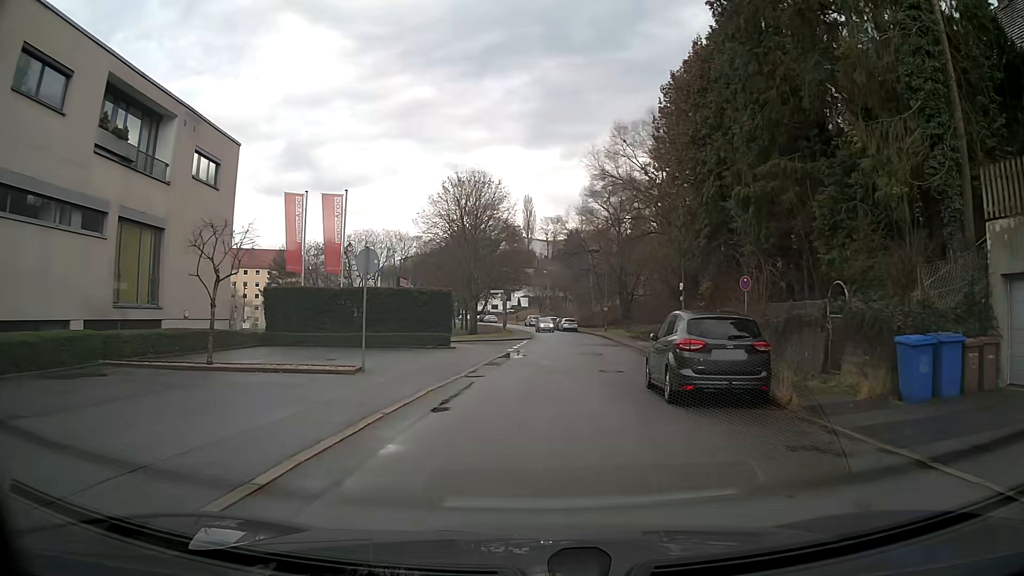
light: Day
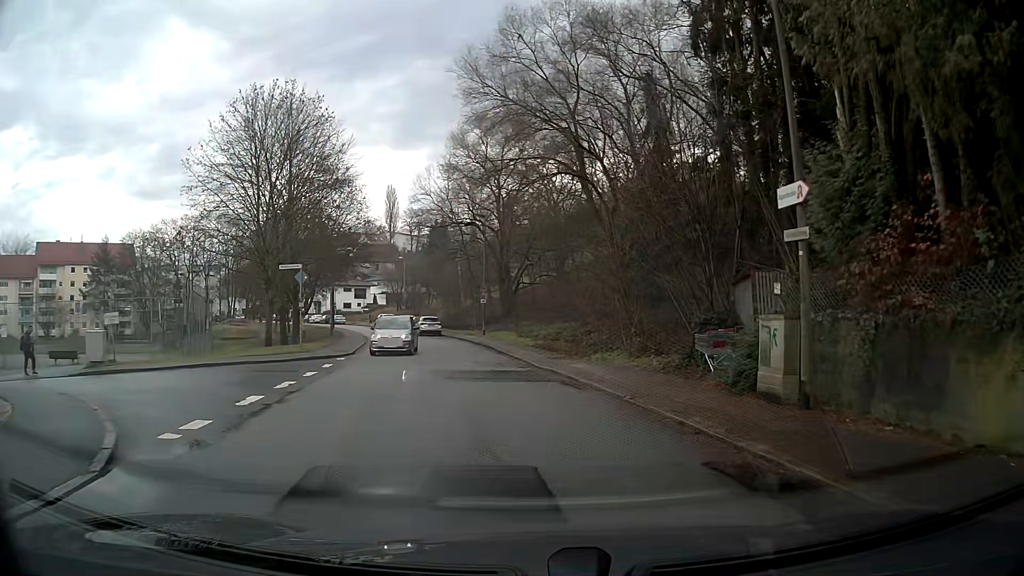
(+1.7, +22.9) m; +10°
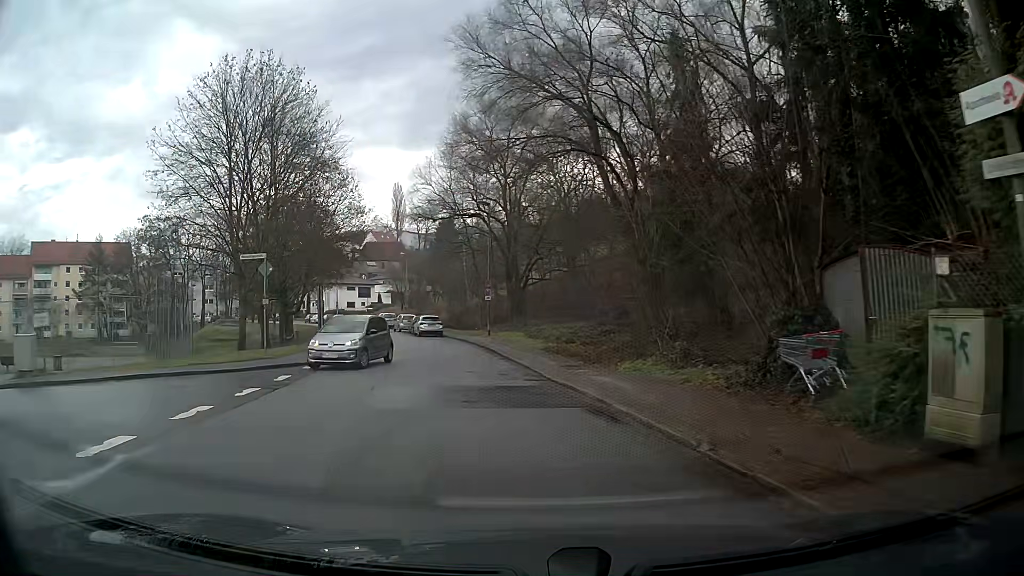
(0.0, +4.6) m; -1°
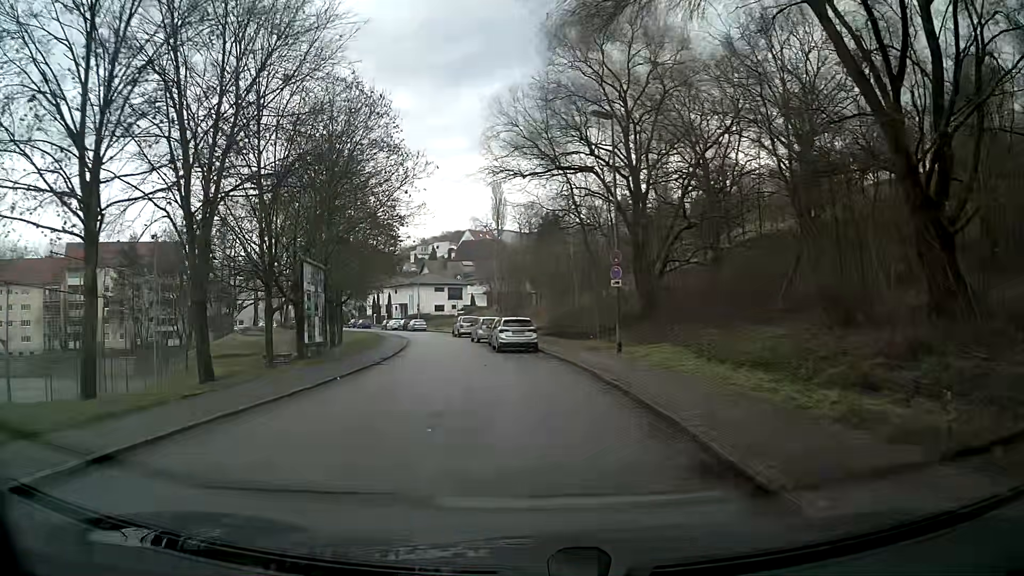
(-1.6, +18.4) m; -9°
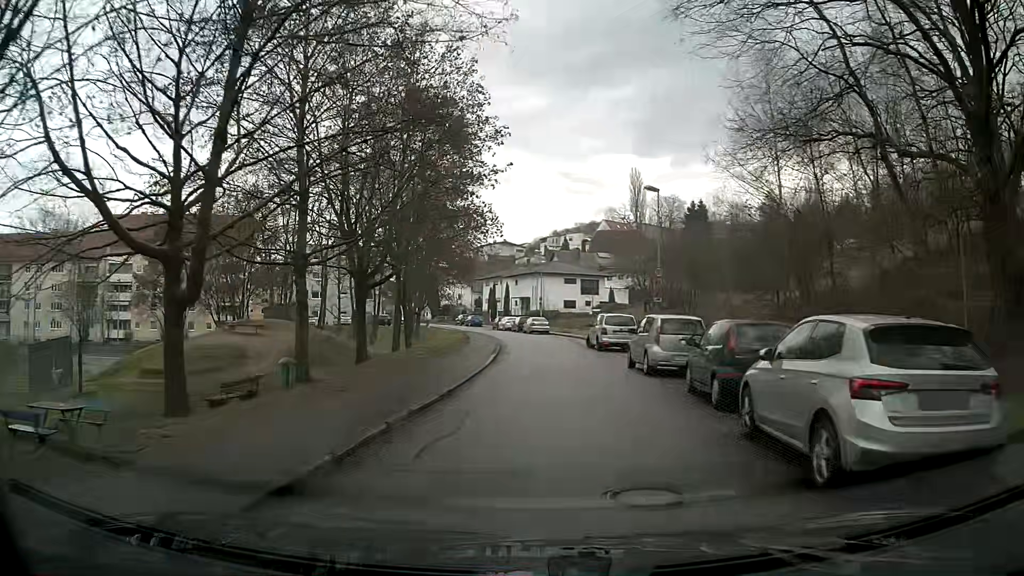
(-2.2, +22.8) m; -9°
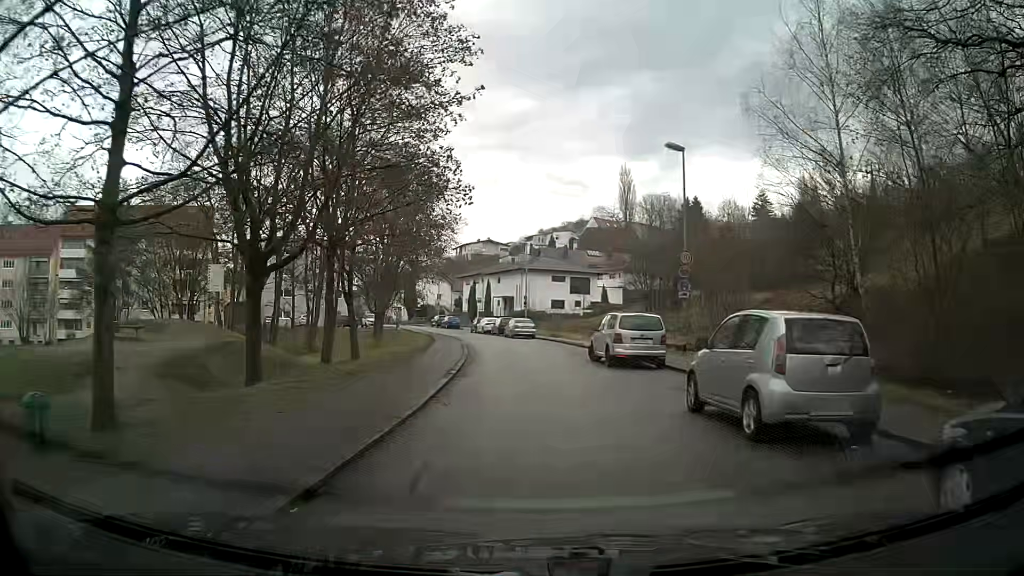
(+0.1, +9.3) m; +1°
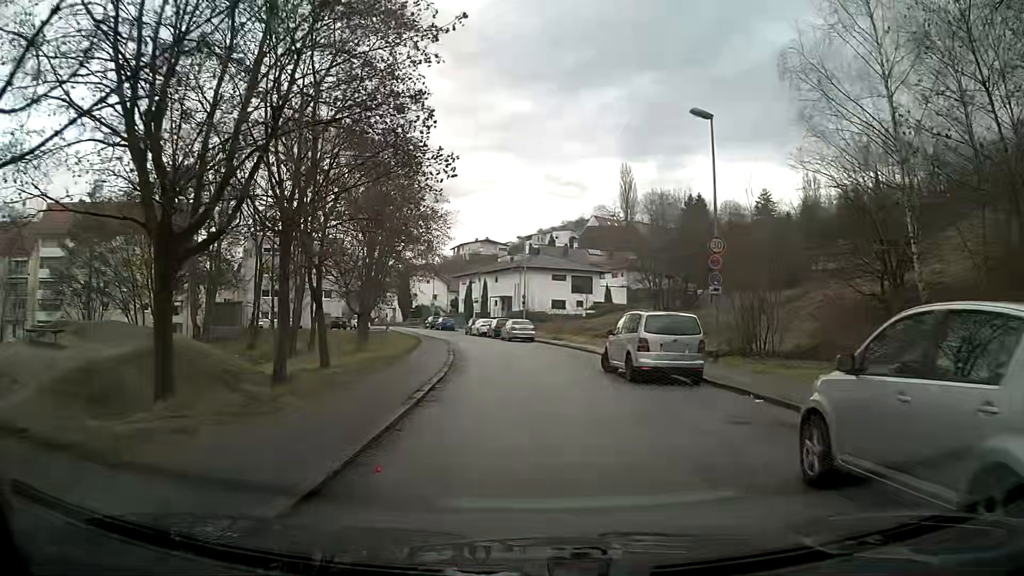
(0.0, +4.6) m; 0°
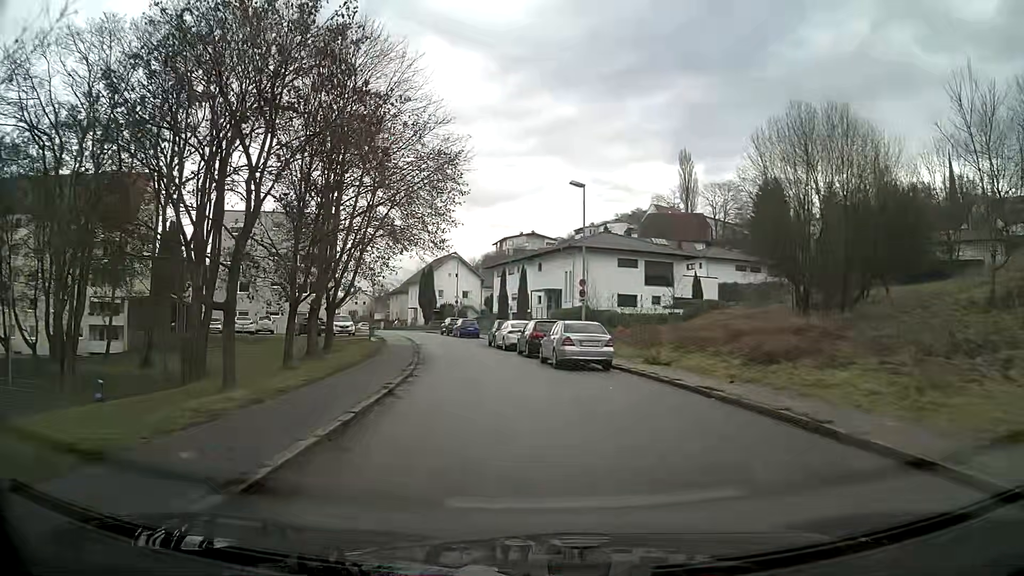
(-0.6, +23.0) m; -5°
(0, +10) (-1, +20) (-3, +30) (-5, +40) (-7, +49) (-9, +59) (-12, +69) (-14, +78) (-18, +88) (-23, +96) m
